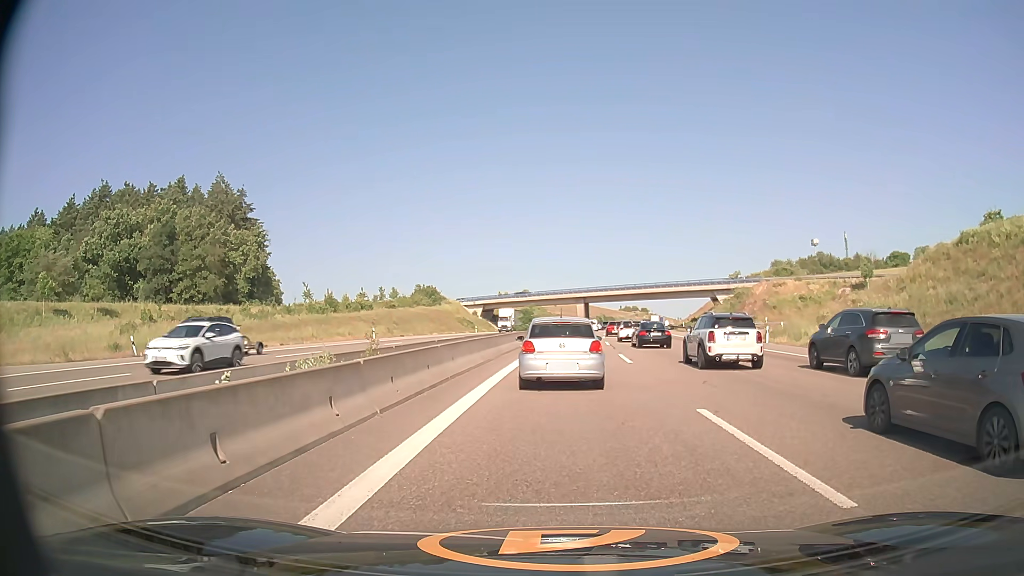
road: motorway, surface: asphalt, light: Day
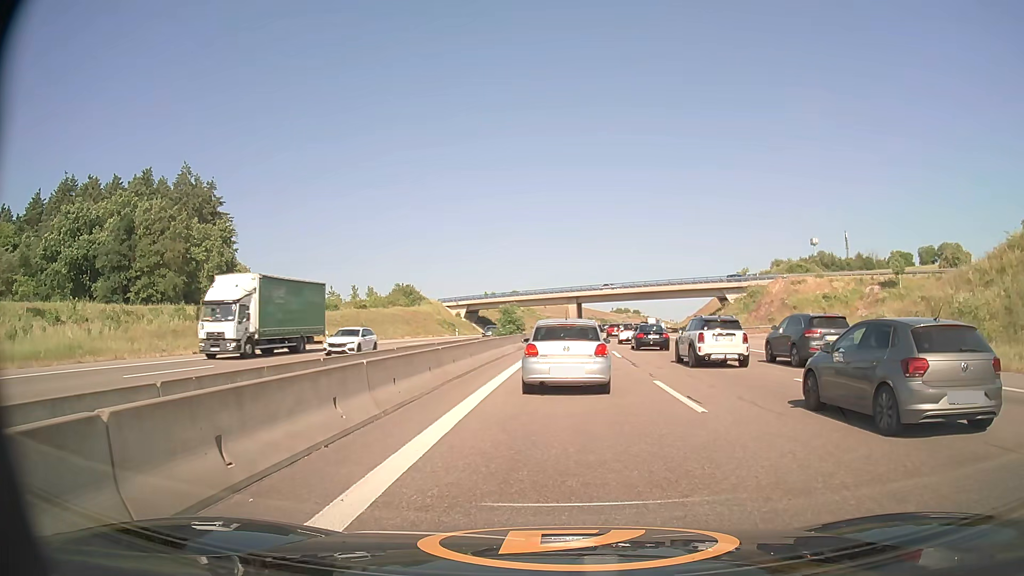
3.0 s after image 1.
(0.0, +11.9) m; 0°
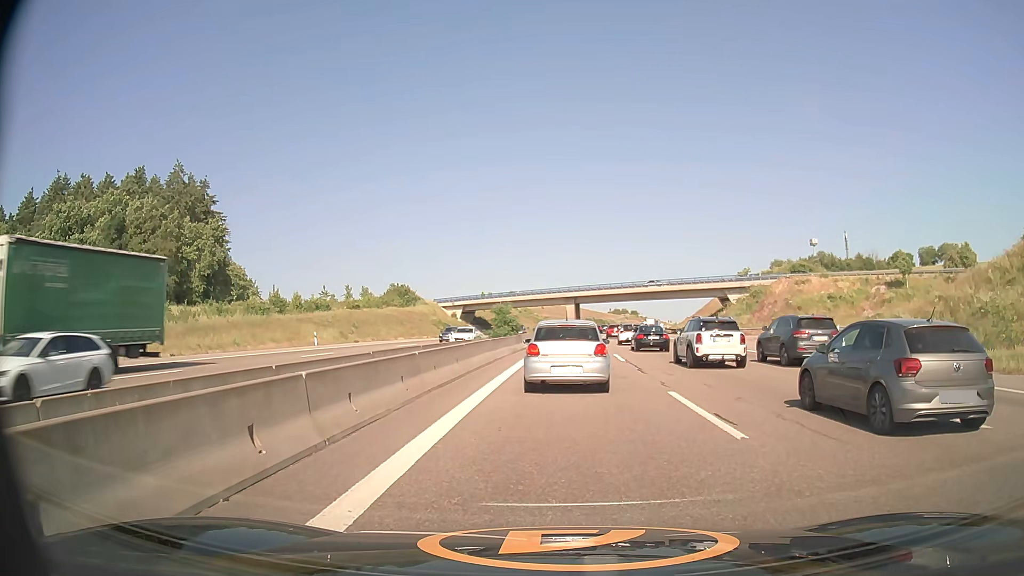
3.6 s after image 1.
(0.0, +2.4) m; +1°
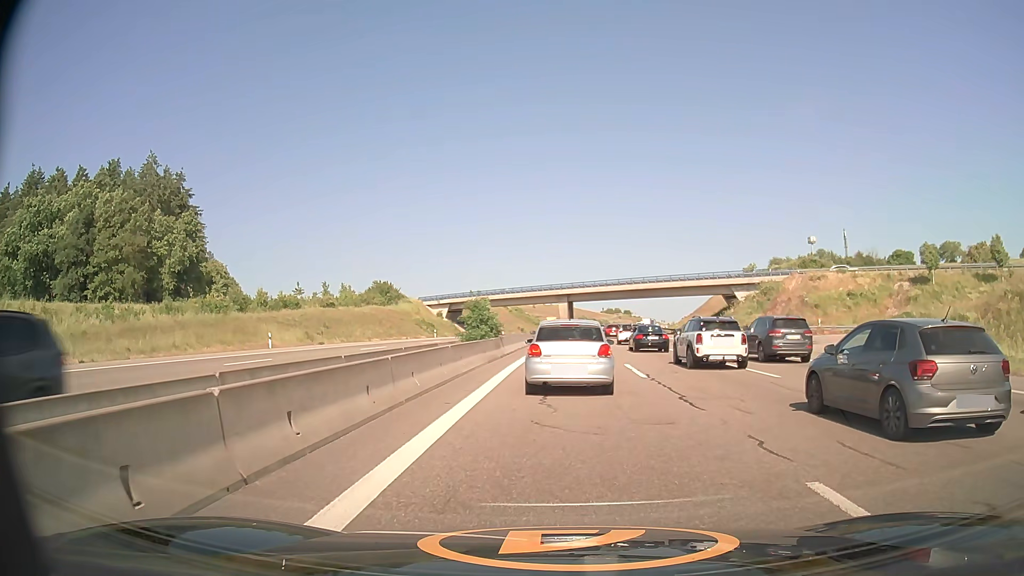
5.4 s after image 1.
(0.0, +8.0) m; +1°
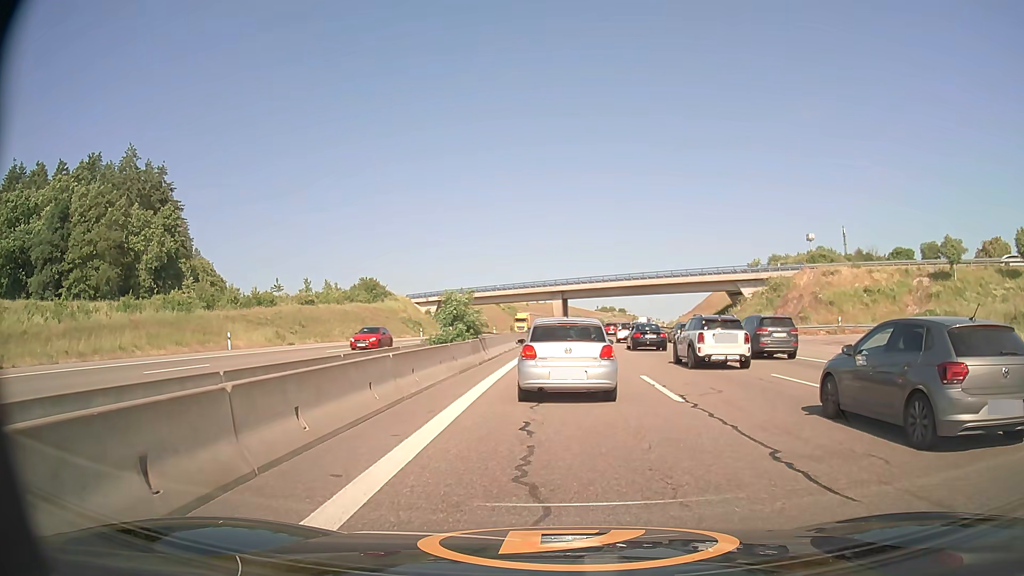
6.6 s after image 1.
(0.0, +5.7) m; 0°
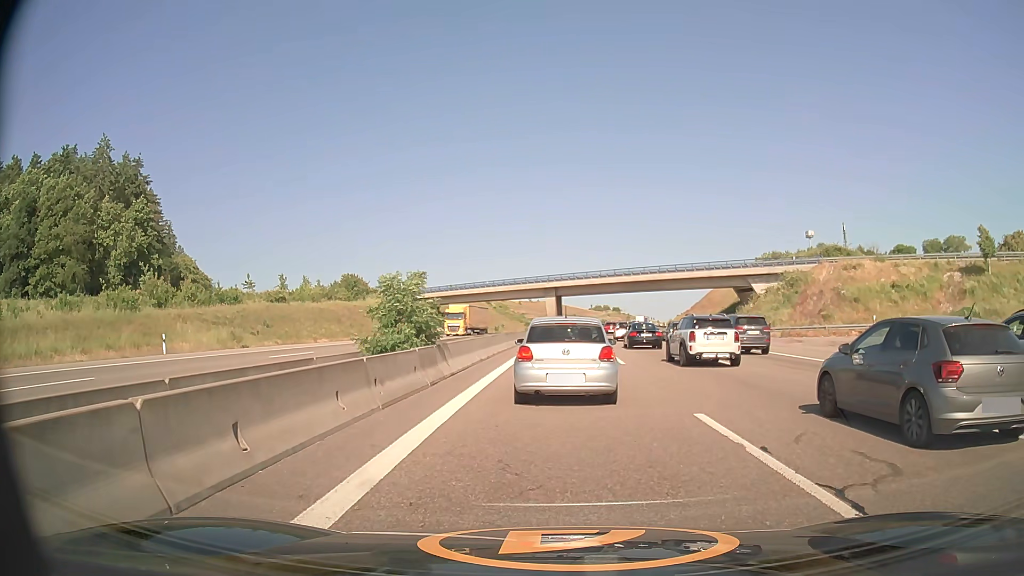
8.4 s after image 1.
(0.0, +7.3) m; +1°
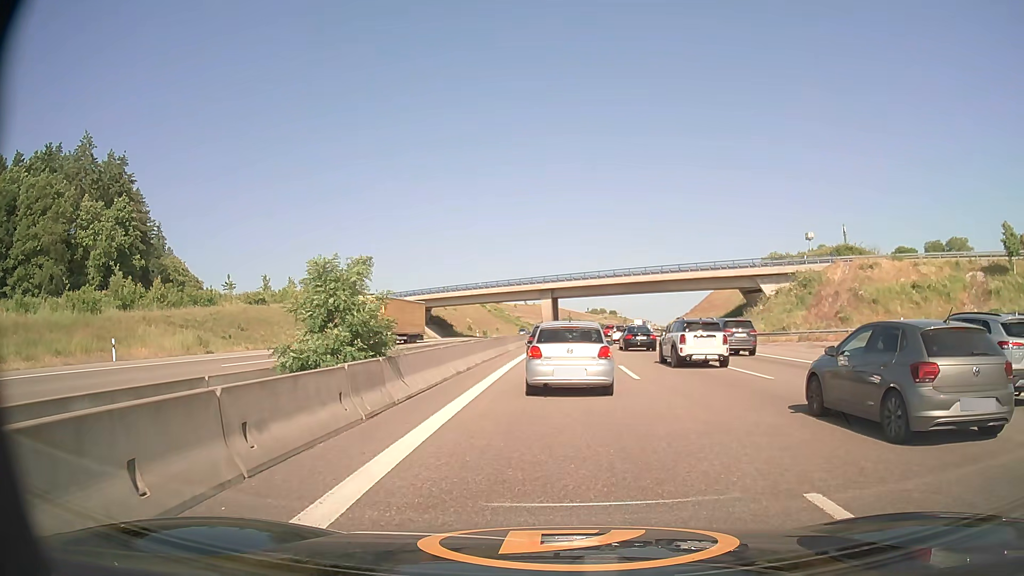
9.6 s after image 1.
(0.0, +4.7) m; 0°
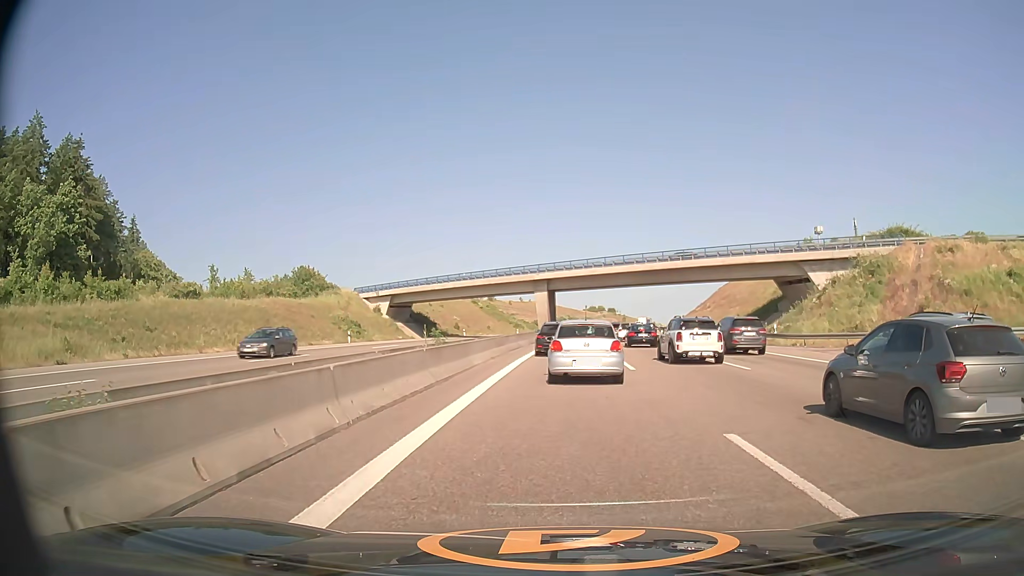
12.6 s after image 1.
(+0.1, +14.7) m; 0°
